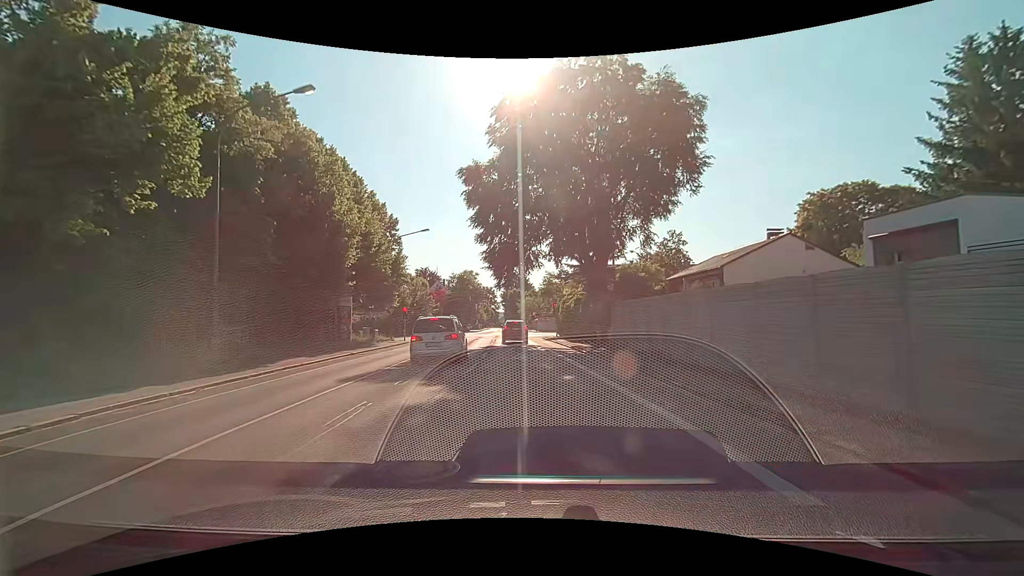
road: tertiary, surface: asphalt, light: Day
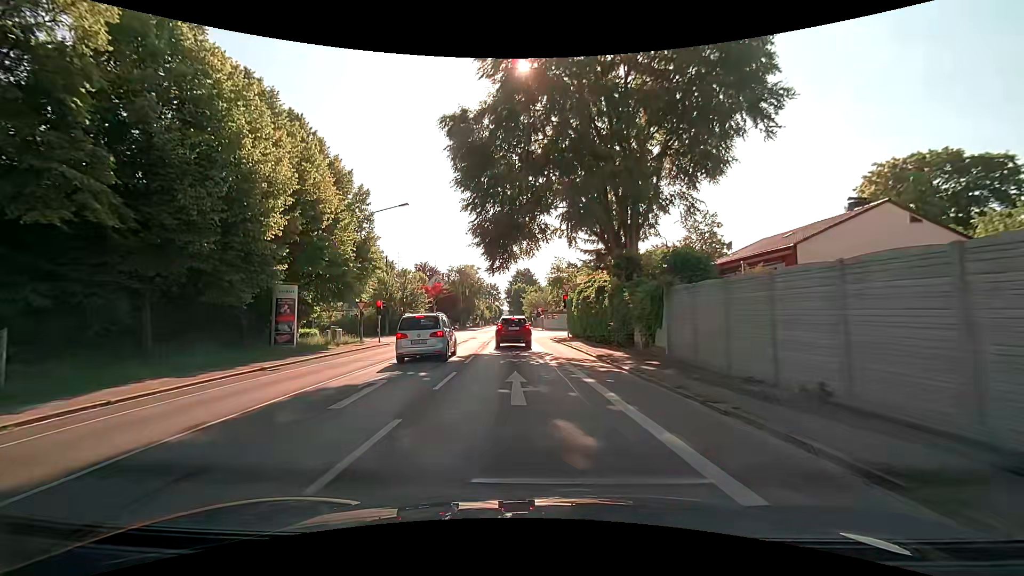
(+0.1, +9.6) m; -1°
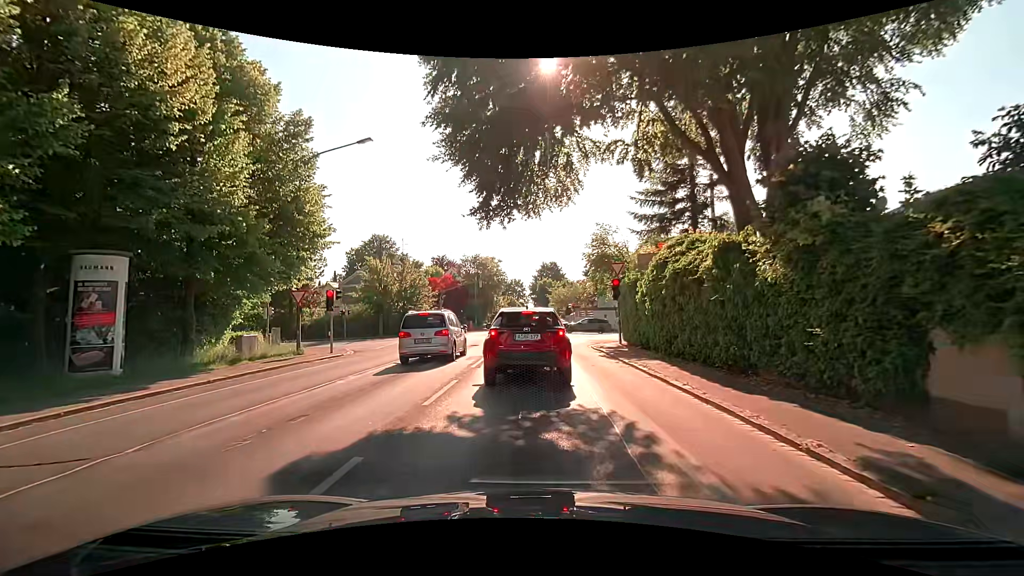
(-0.2, +13.6) m; -2°
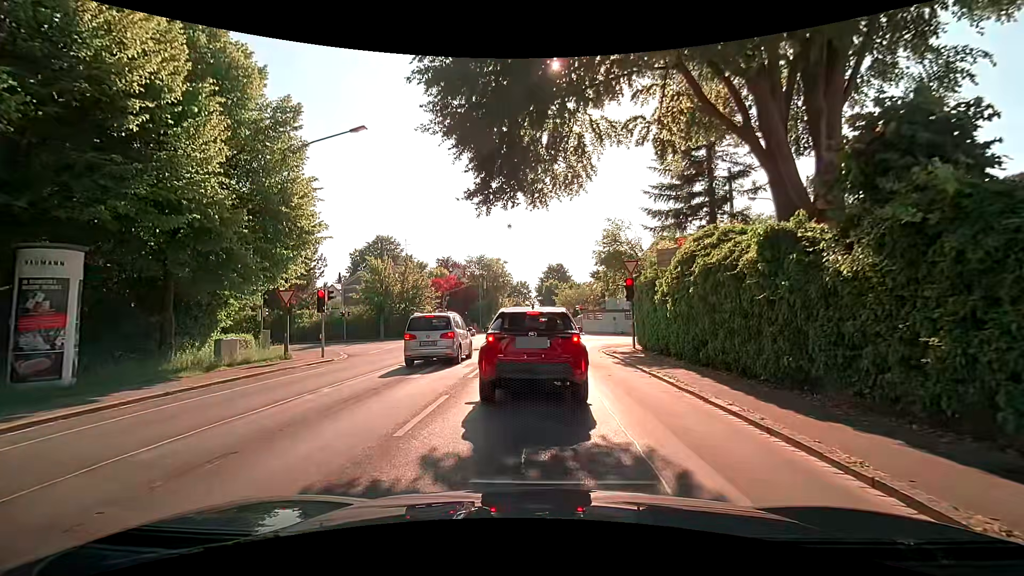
(0.0, +1.8) m; -1°
